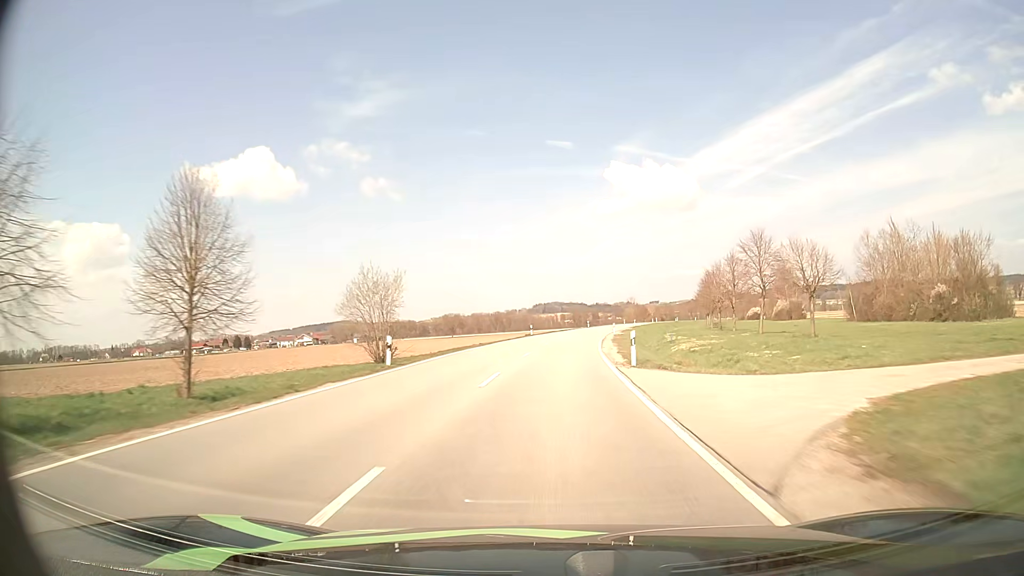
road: tertiary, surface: asphalt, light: Day
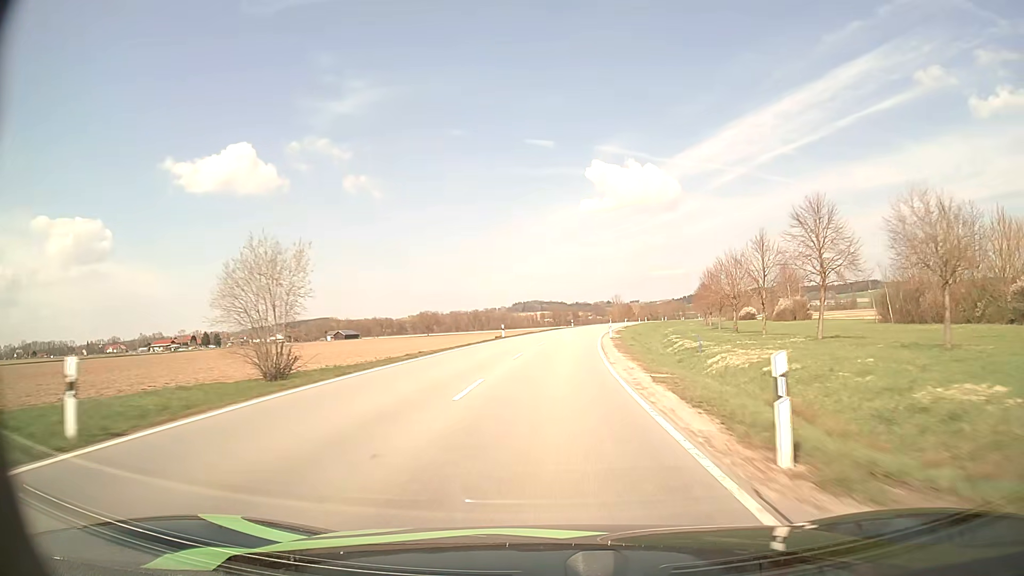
(+0.2, +14.9) m; +2°
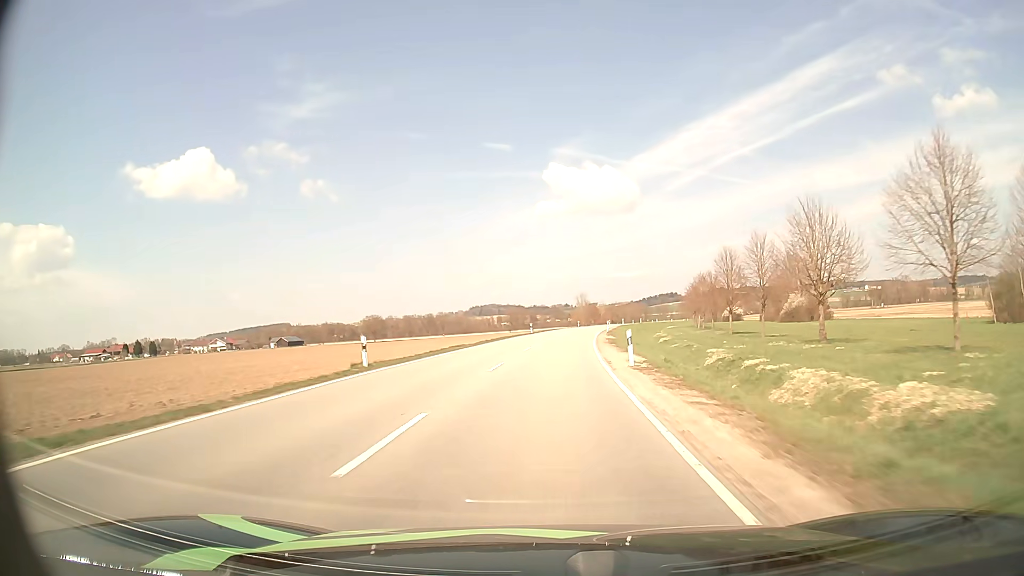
(+0.9, +30.0) m; +4°
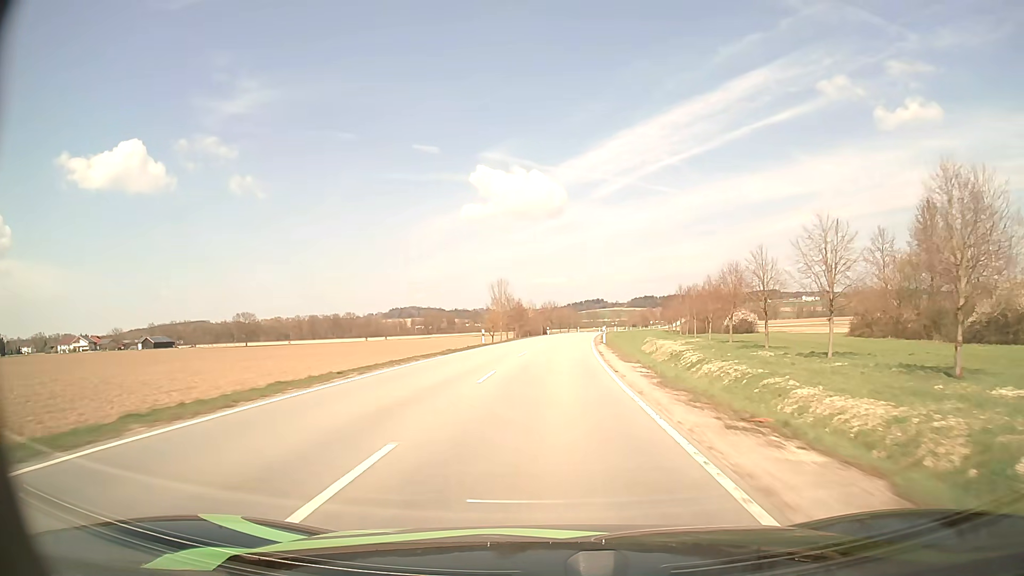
(+4.5, +75.5) m; +7°
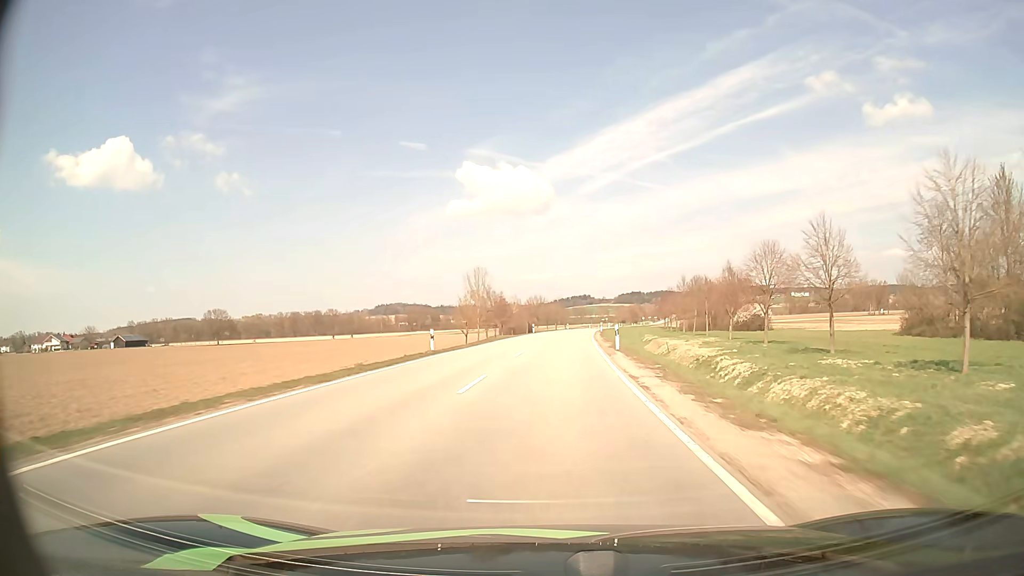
(+0.1, +15.4) m; +1°
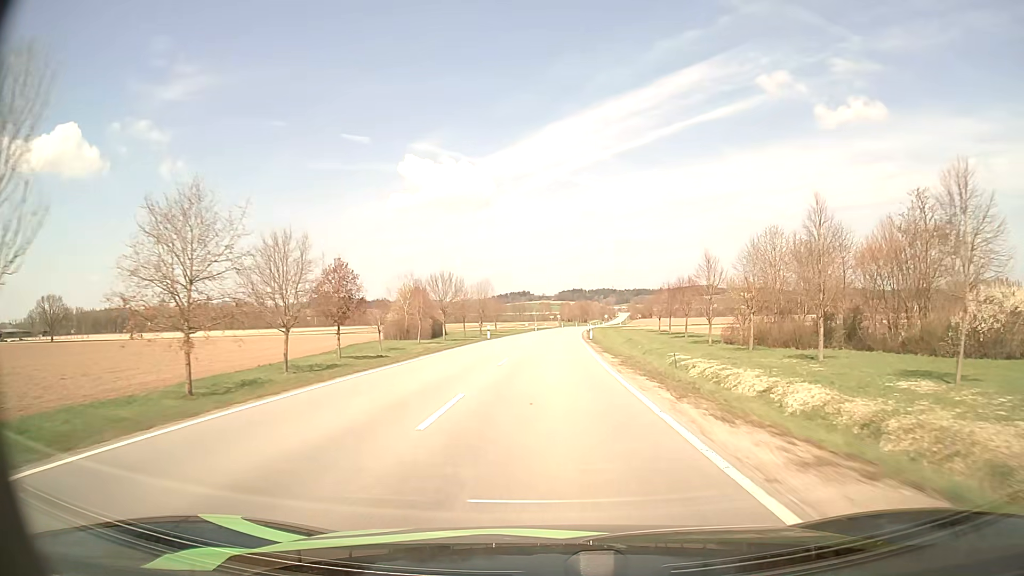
(+3.6, +76.7) m; +5°
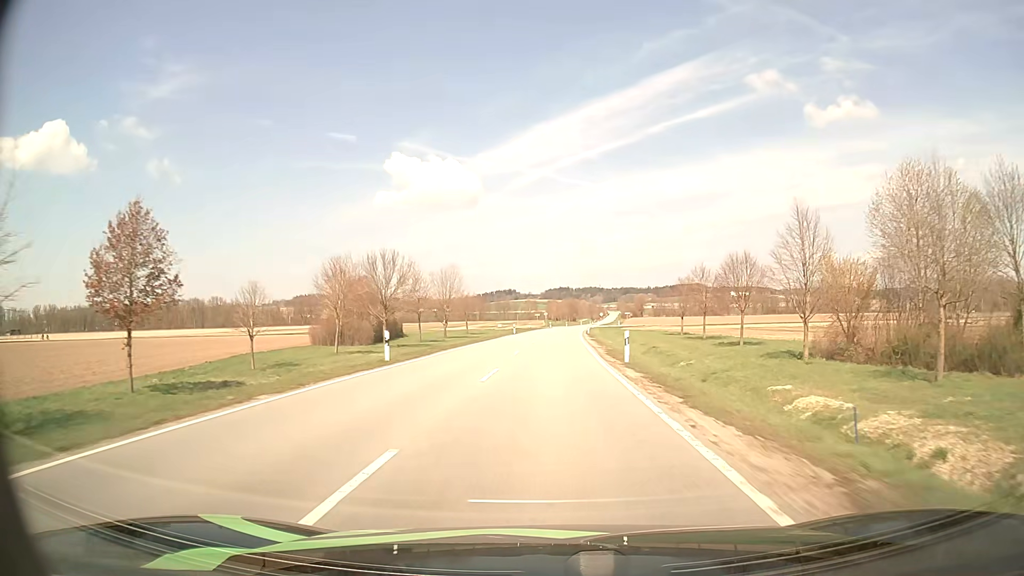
(+0.3, +29.7) m; +1°
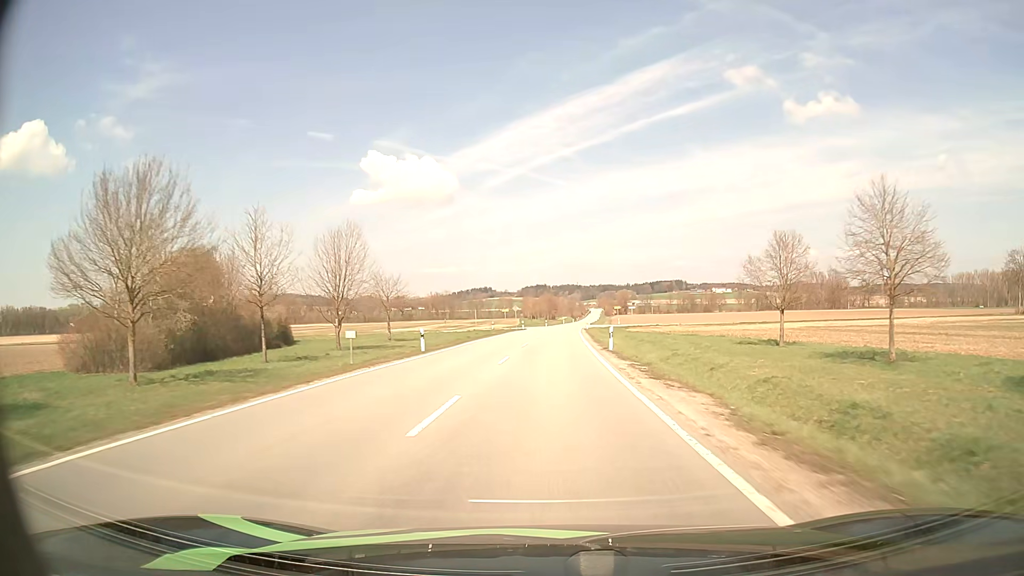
(+0.7, +43.7) m; +2°
(0, +10) (0, +20) (0, +30) (+1, +40) (+1, +50) (+1, +60) (+2, +70) (+2, +80) (+3, +90) (+3, +100) m
